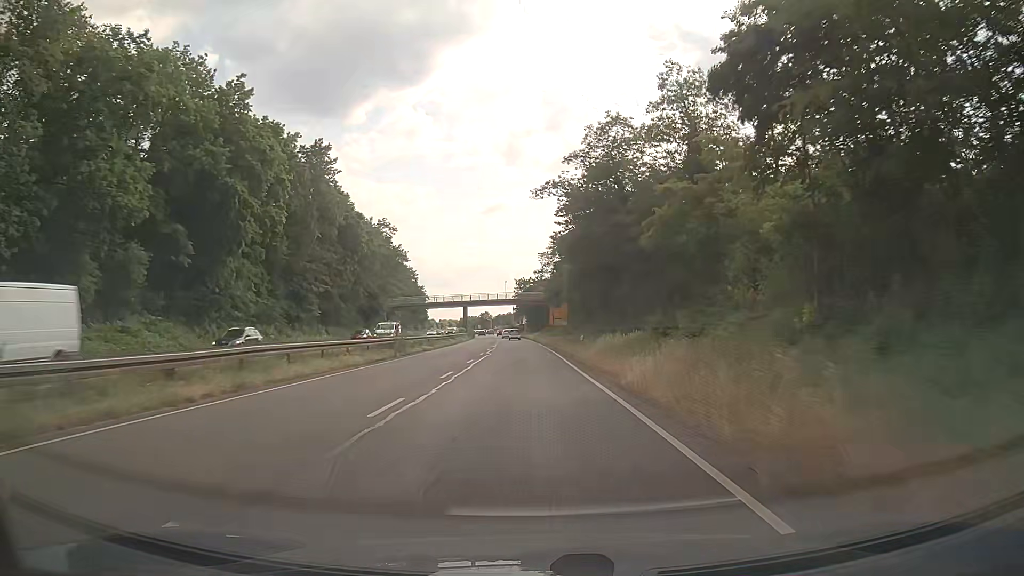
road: trunk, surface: asphalt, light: Day
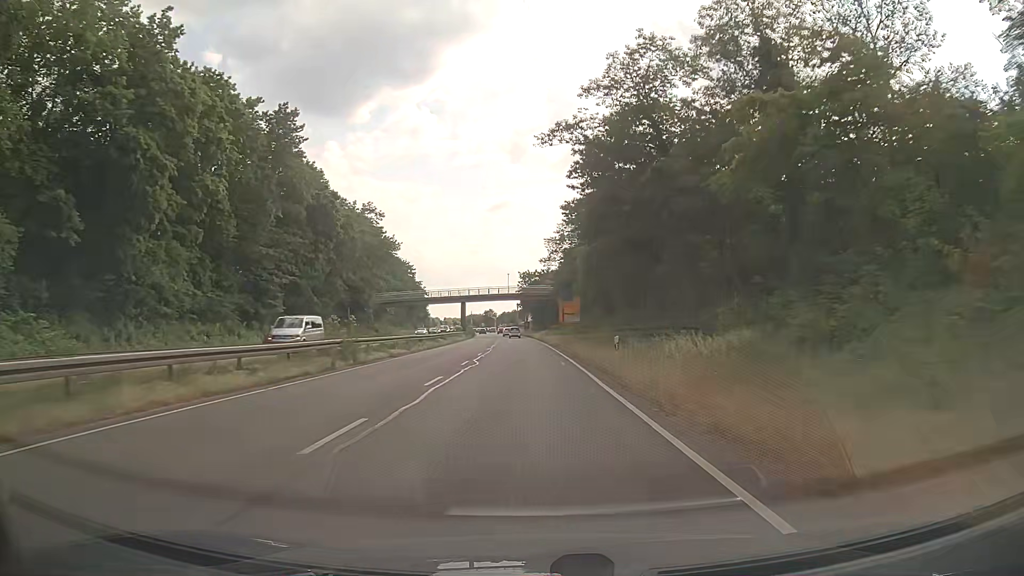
(-0.1, +12.2) m; -1°
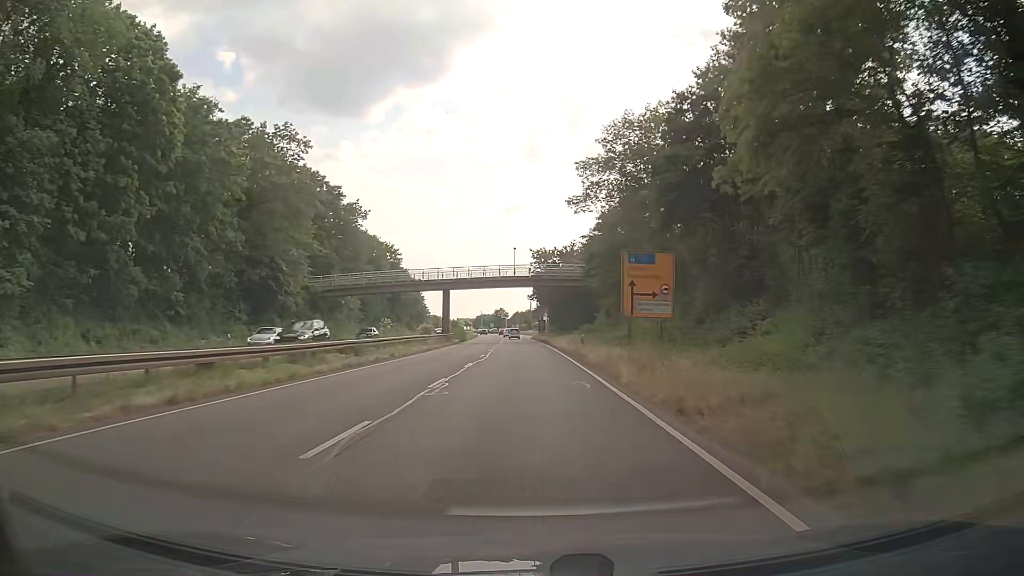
(-0.5, +36.2) m; -1°
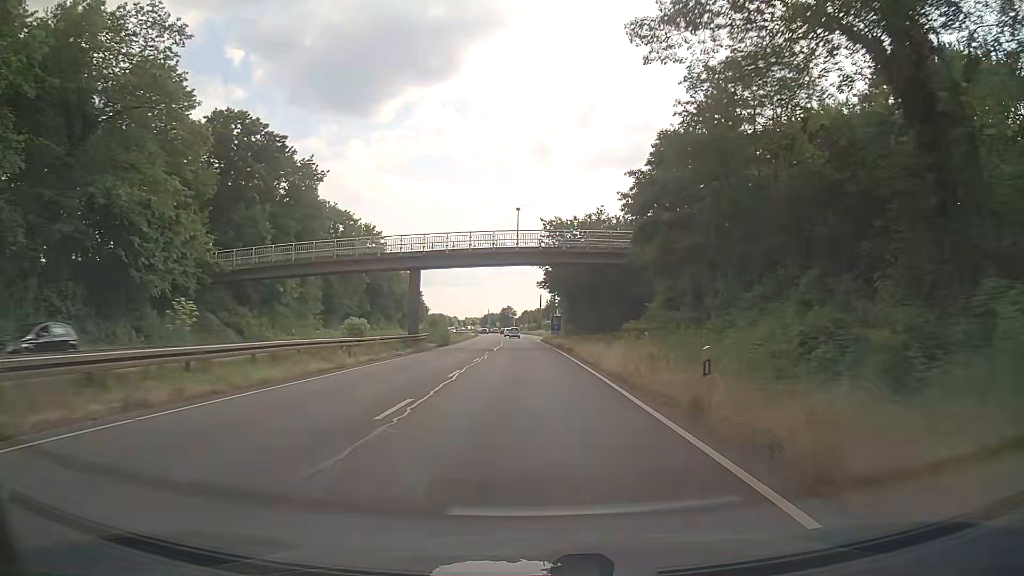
(-0.3, +23.8) m; -1°
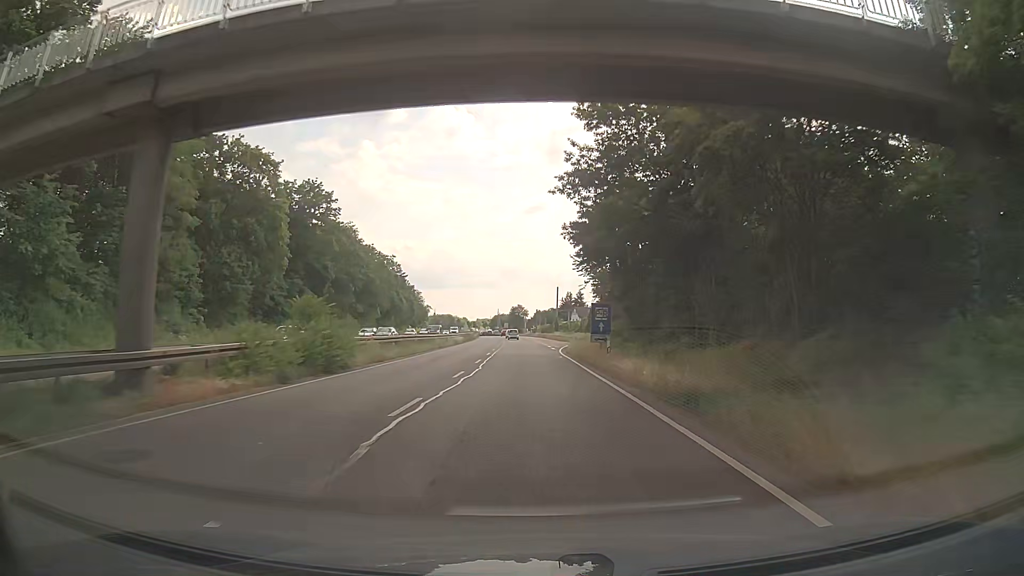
(-0.4, +35.4) m; -1°
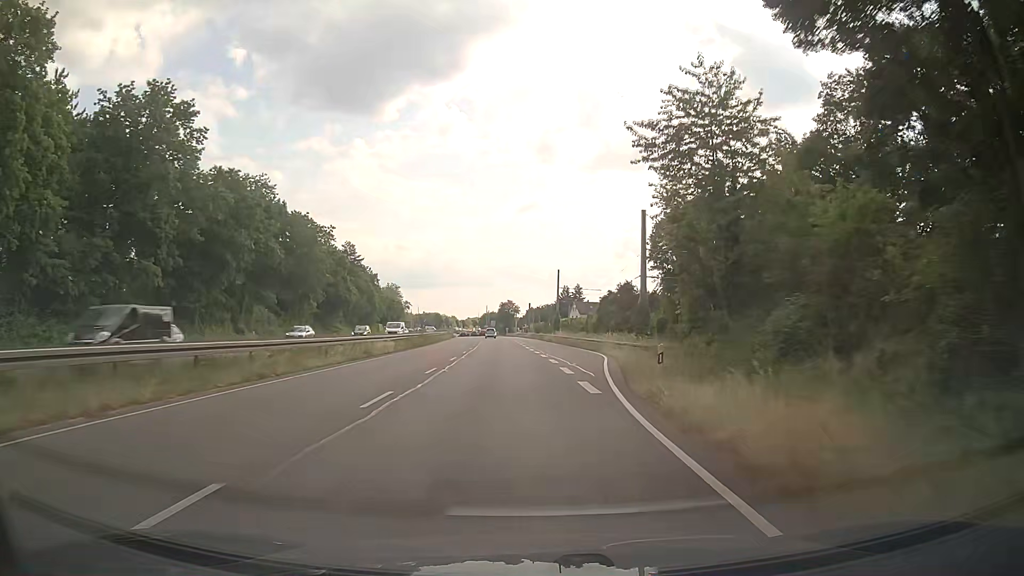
(-0.2, +34.8) m; +1°
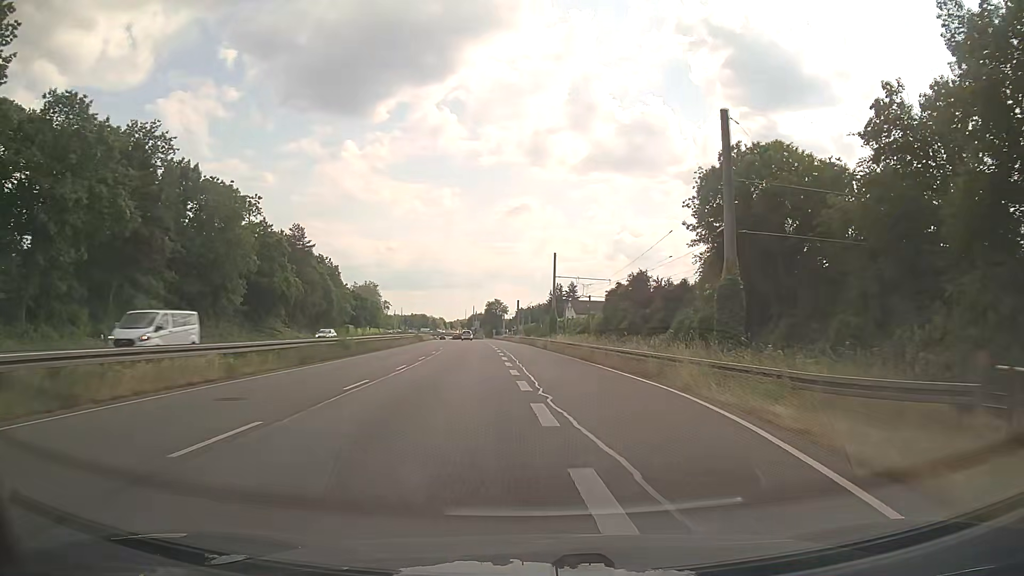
(+0.1, +22.7) m; +1°
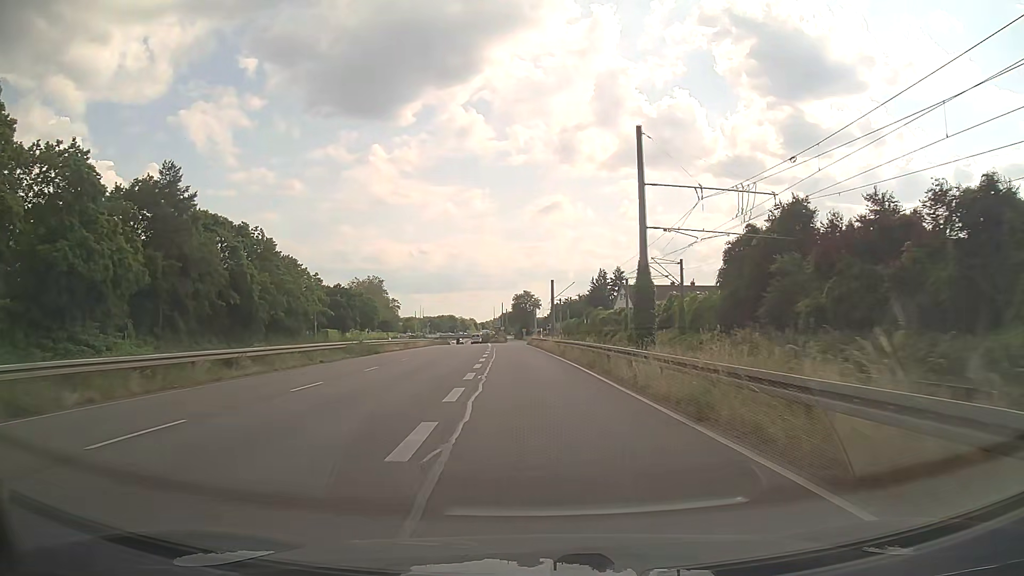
(-0.8, +44.4) m; -3°
(0, +10) (0, +20) (-1, +30) (-1, +40) (-2, +50) (-2, +60) (-3, +70) (-3, +80) (-3, +90) (-3, +100) m
